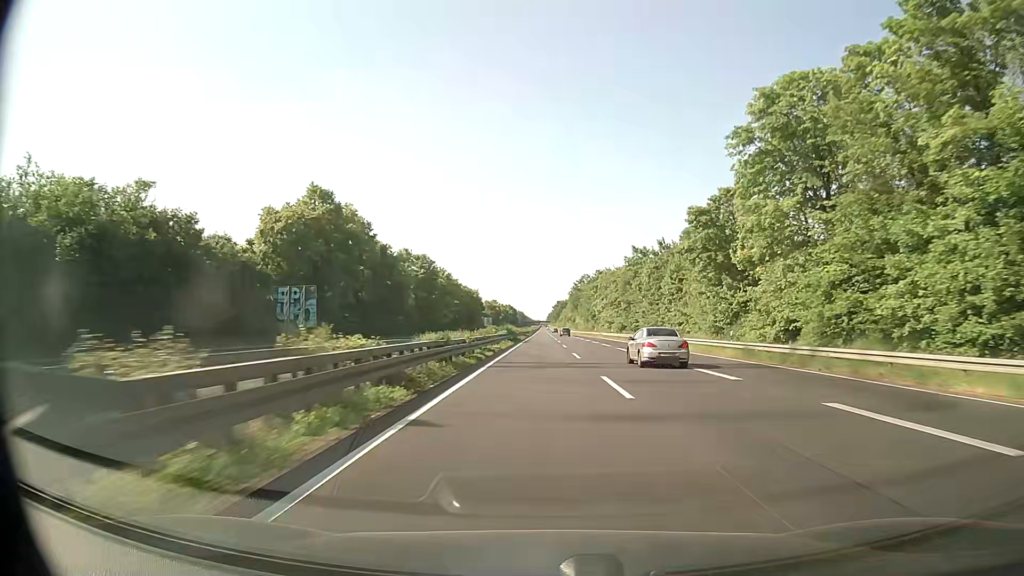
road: trunk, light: Day
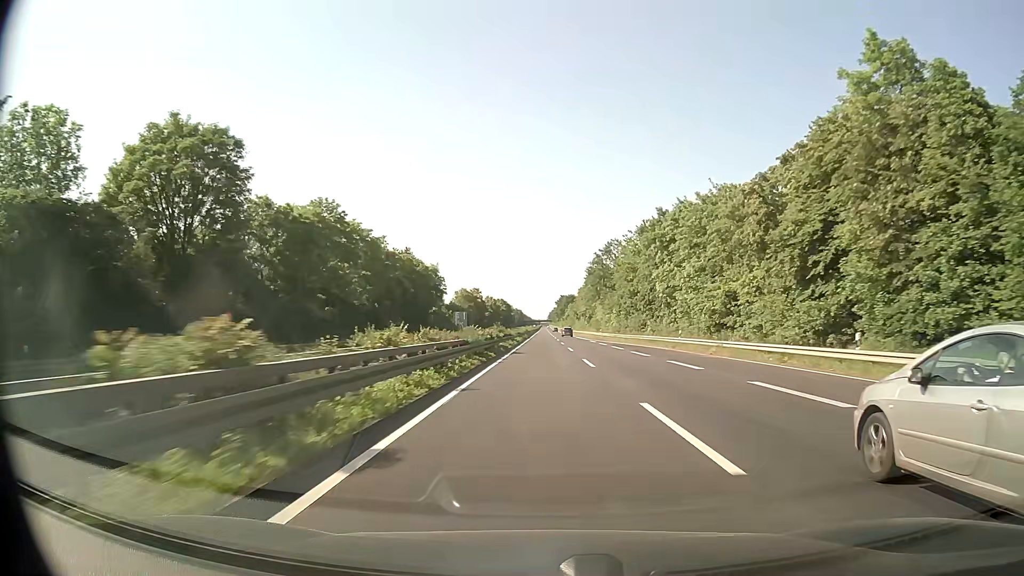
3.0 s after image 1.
(-0.2, +78.9) m; 0°
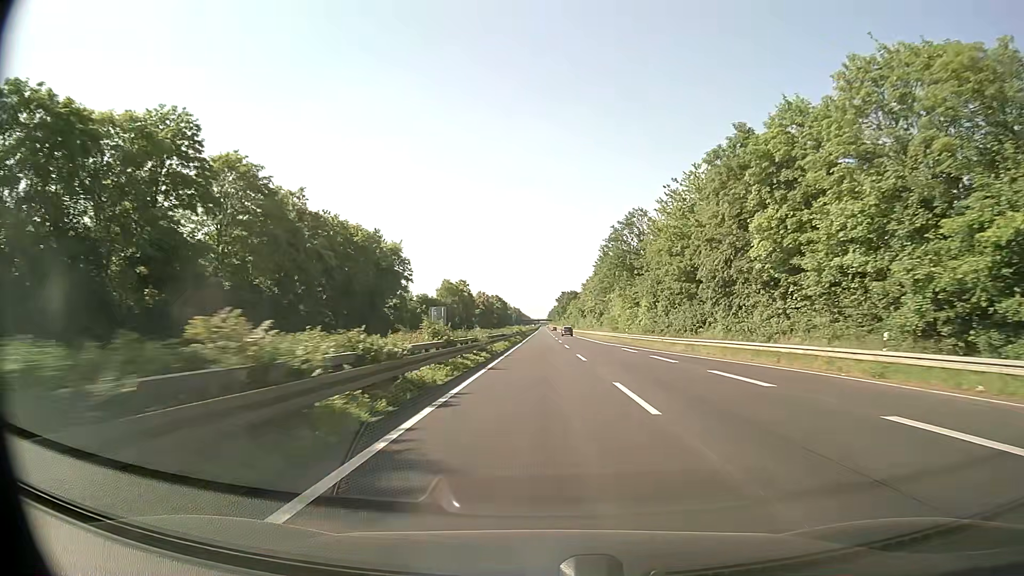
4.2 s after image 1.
(-0.1, +31.6) m; 0°
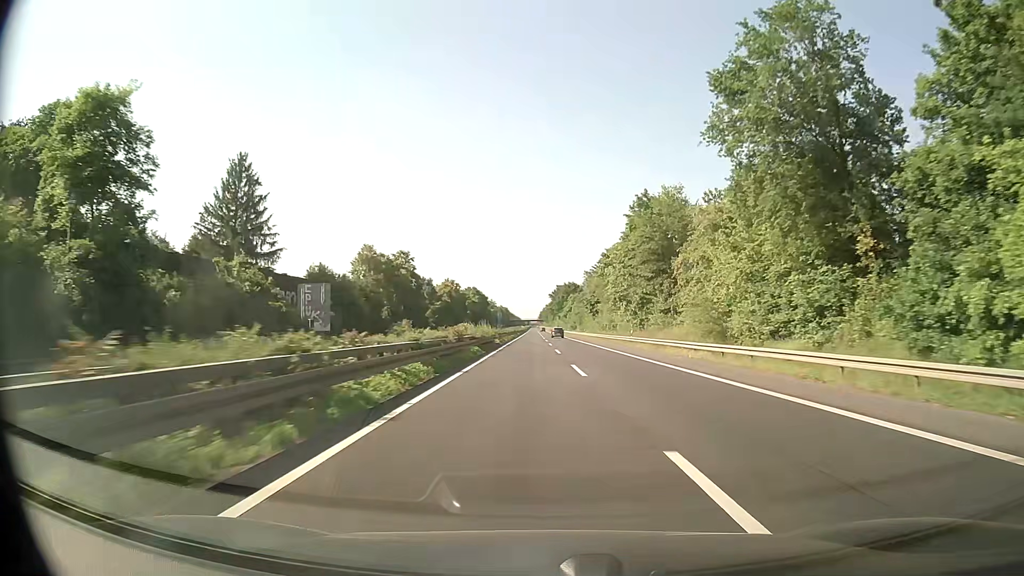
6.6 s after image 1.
(+0.3, +63.3) m; +1°
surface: asphalt
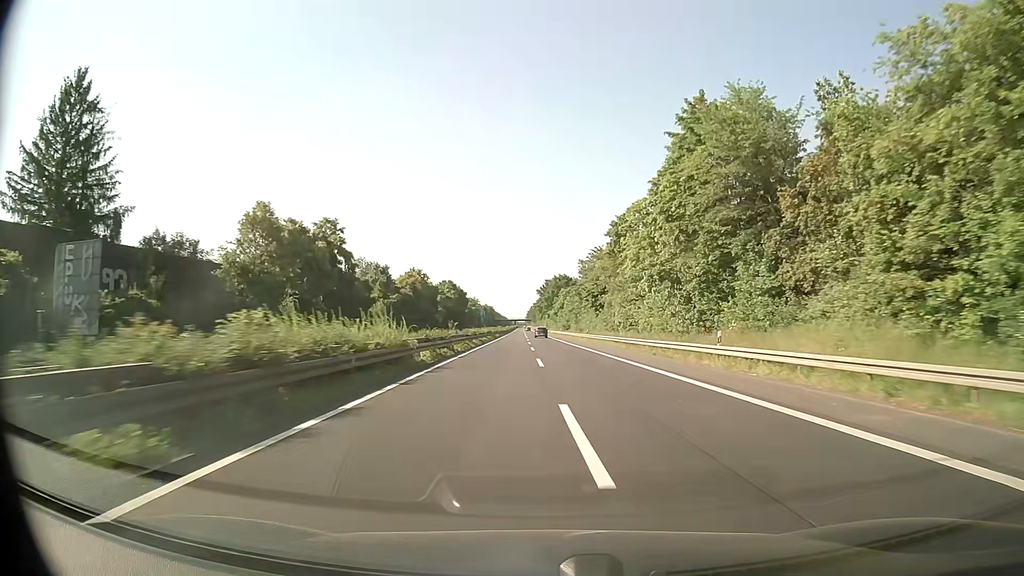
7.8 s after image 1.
(+0.4, +31.7) m; +2°
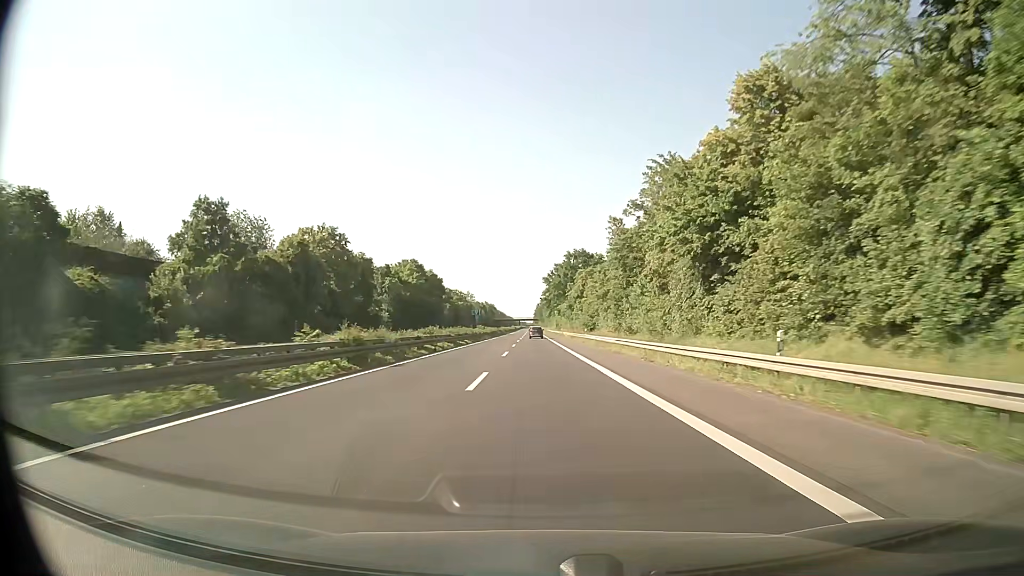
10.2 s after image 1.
(-0.1, +63.3) m; -1°
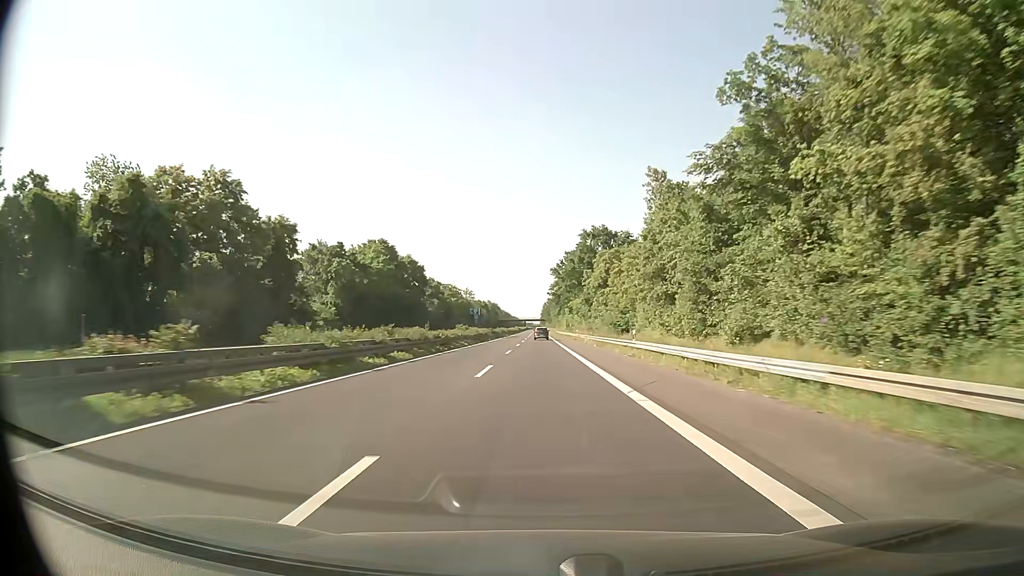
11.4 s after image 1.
(-0.2, +31.6) m; -1°
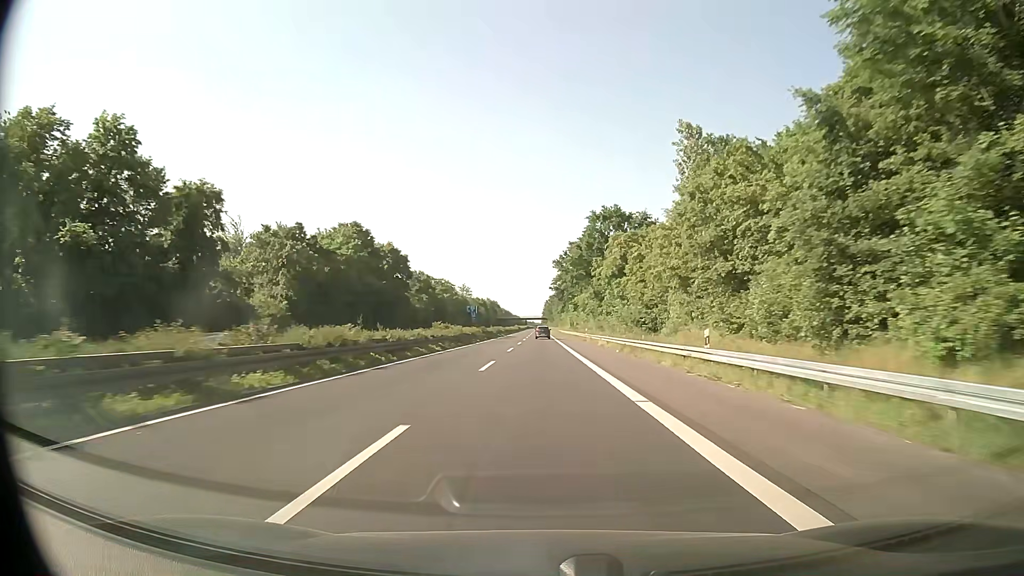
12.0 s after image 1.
(0.0, +15.8) m; 0°
(0, +10) (0, +20) (0, +30) (0, +40) (0, +50) (0, +60) (0, +70) (-1, +80) (-1, +90) (-1, +100) m
